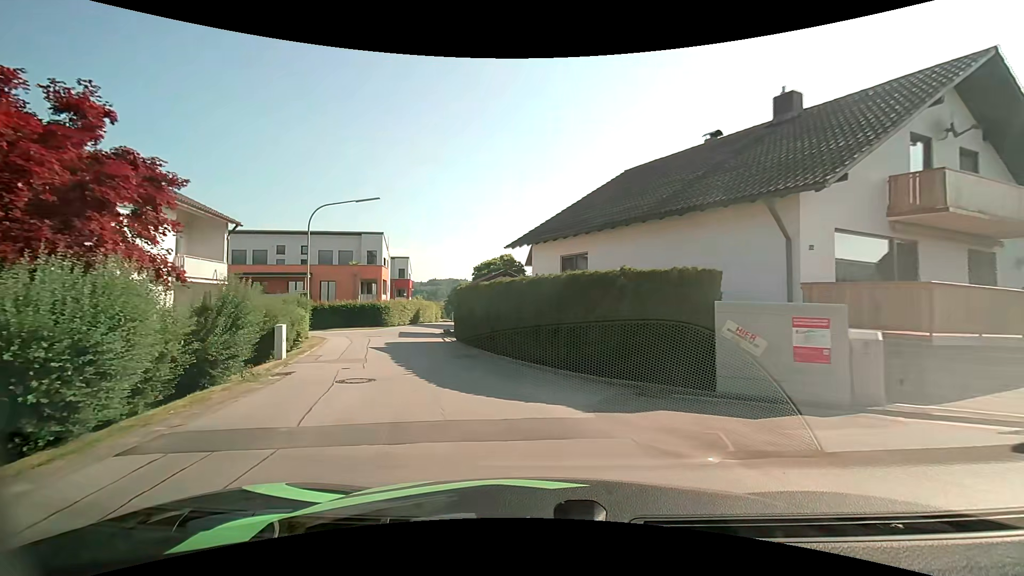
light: Day
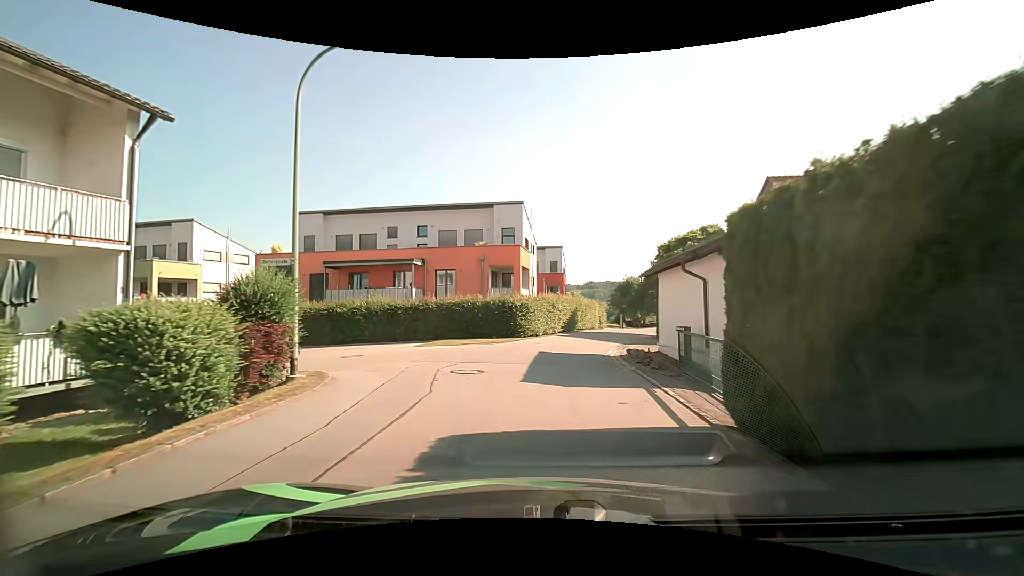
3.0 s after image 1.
(-3.7, +18.0) m; -18°
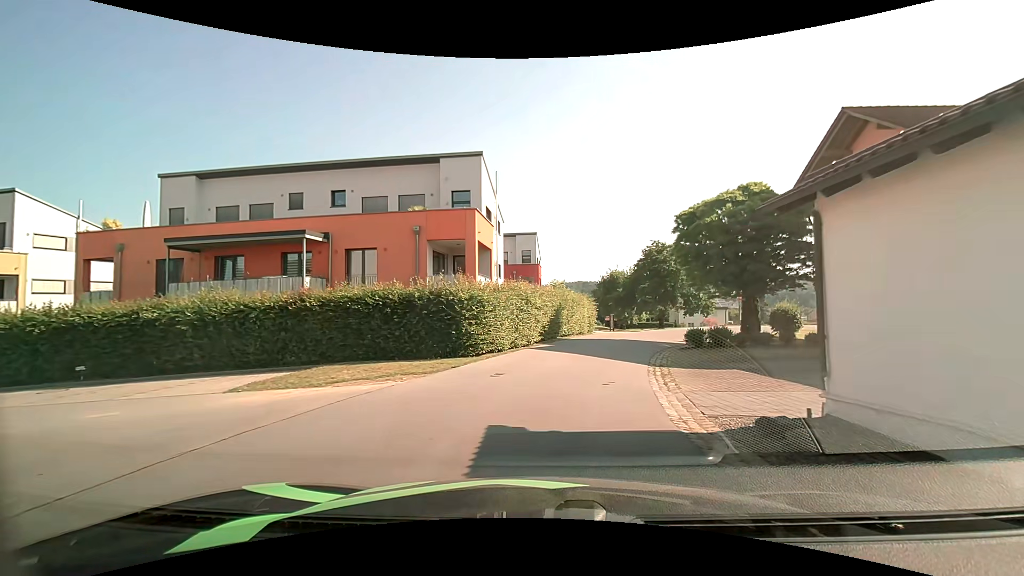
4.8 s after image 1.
(+0.2, +12.1) m; +2°
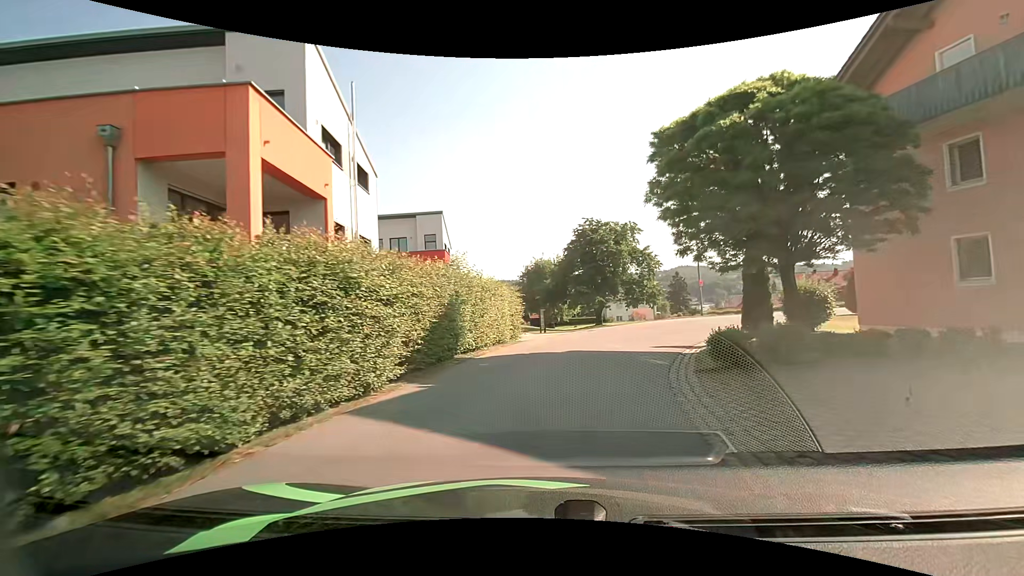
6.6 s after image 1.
(+1.1, +12.0) m; +10°
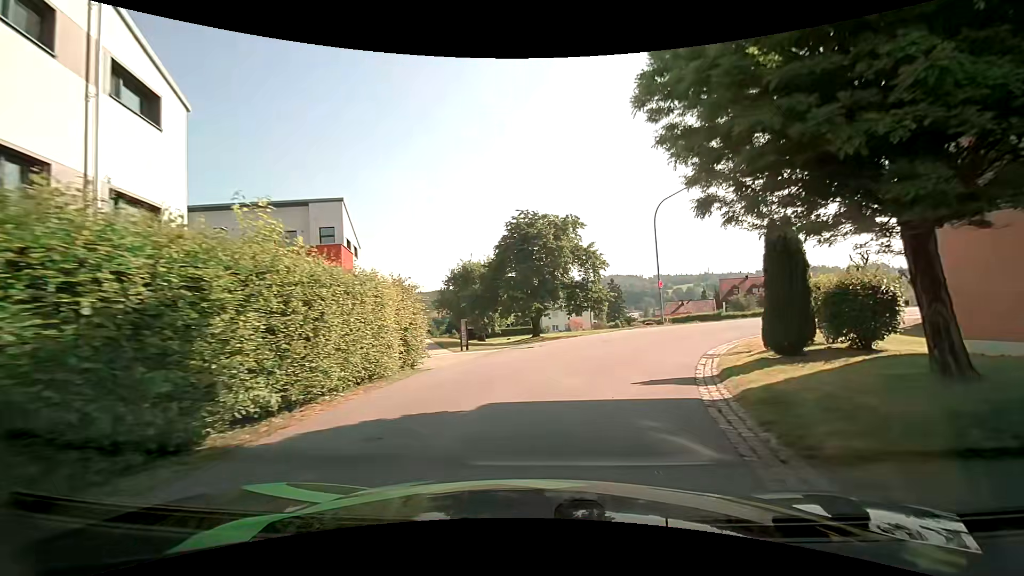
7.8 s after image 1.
(+0.5, +8.0) m; +8°
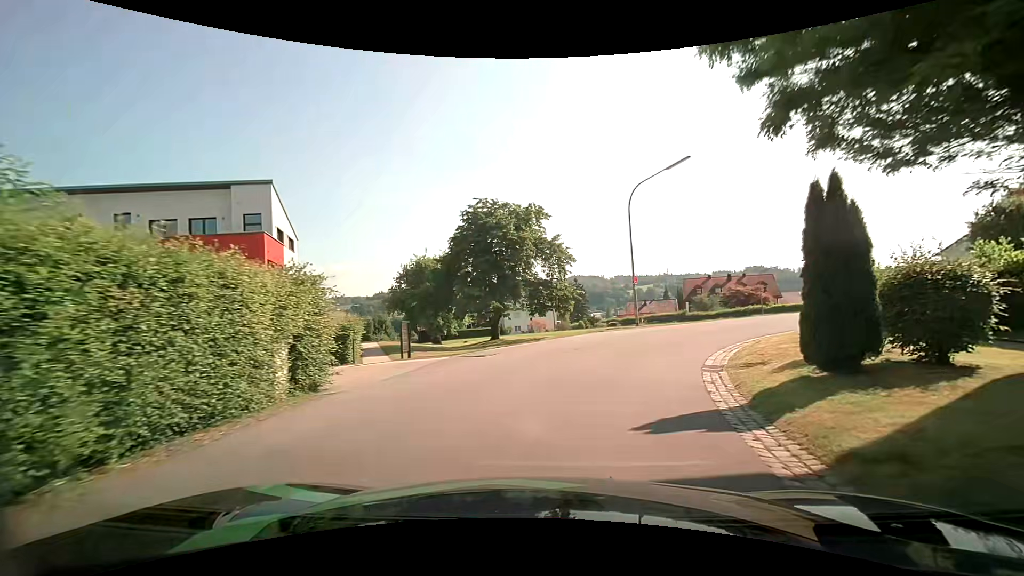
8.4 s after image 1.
(+0.1, +4.0) m; +5°
